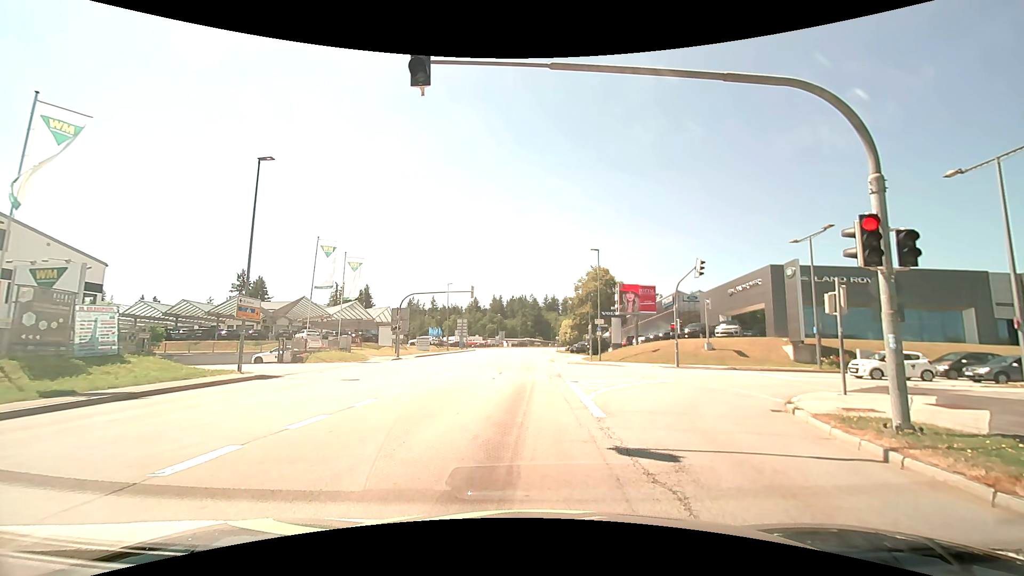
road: tertiary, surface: asphalt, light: Day
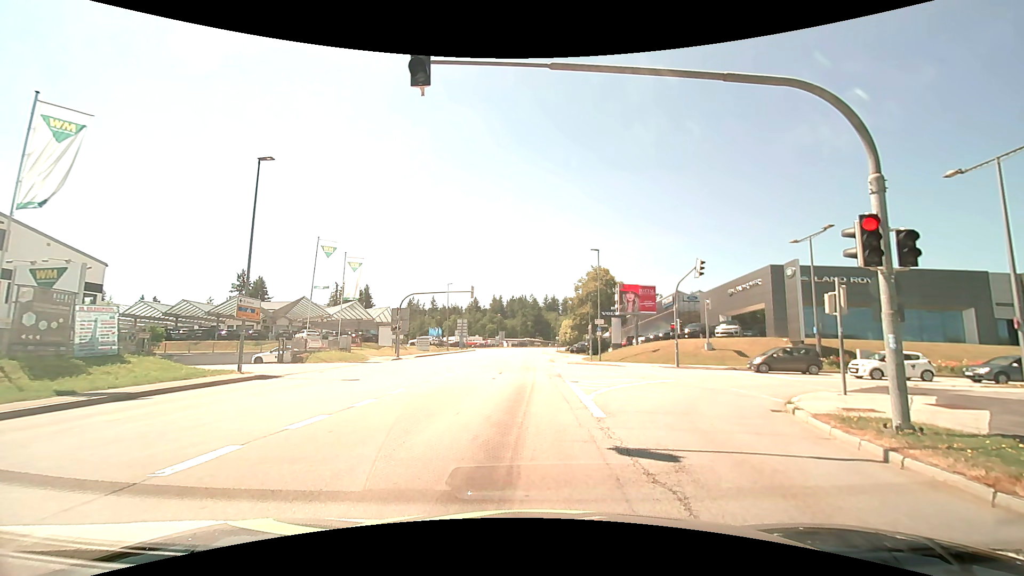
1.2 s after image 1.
(0.0, 0.0) m; 0°
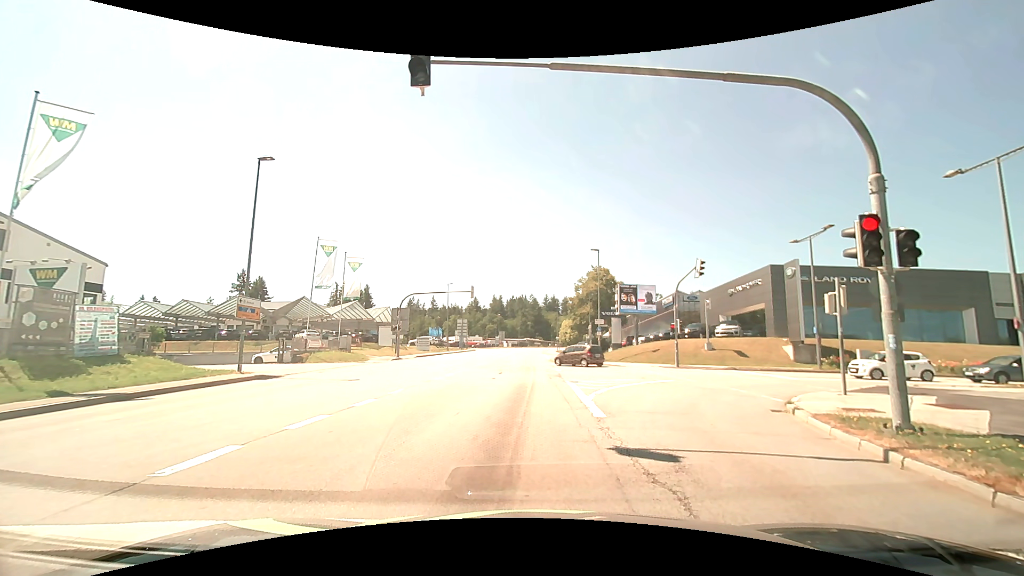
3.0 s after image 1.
(0.0, 0.0) m; 0°
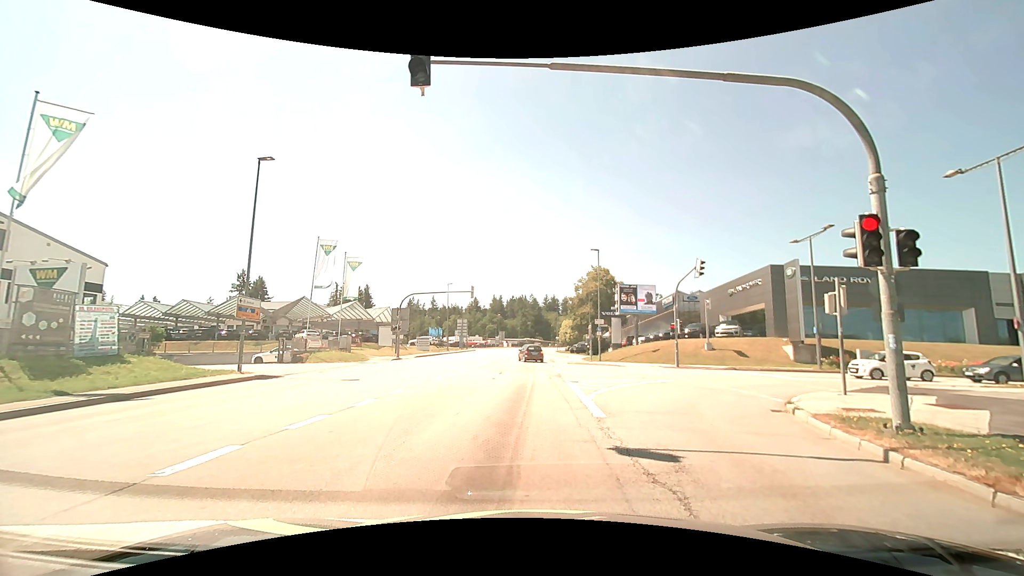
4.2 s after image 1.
(0.0, 0.0) m; 0°
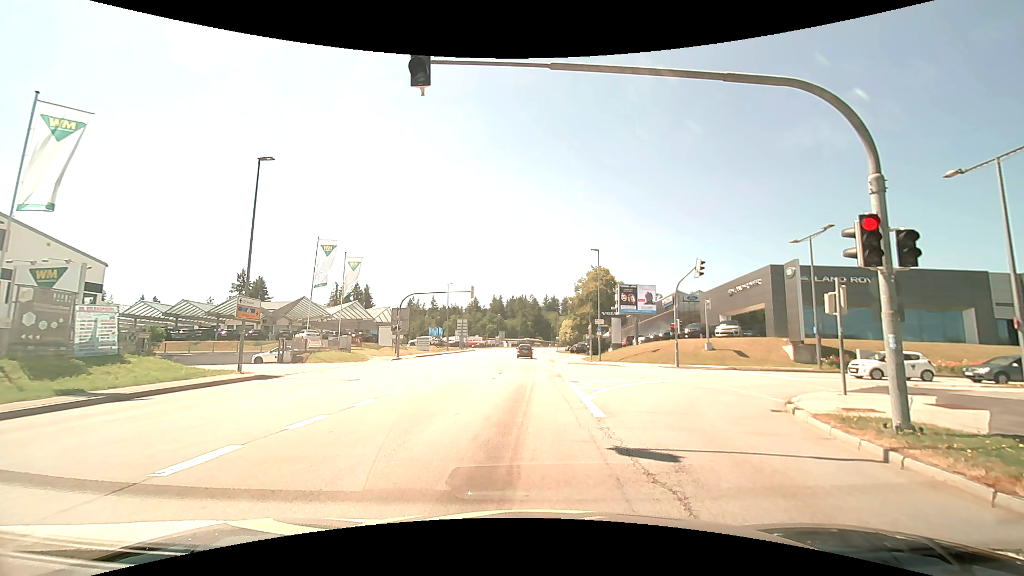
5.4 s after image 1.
(0.0, 0.0) m; 0°
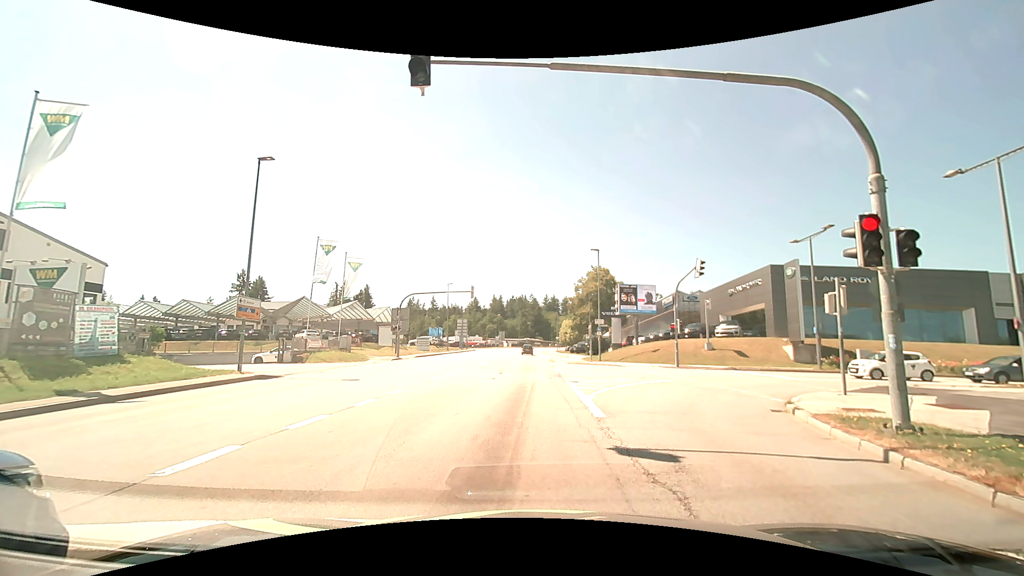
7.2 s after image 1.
(0.0, 0.0) m; 0°
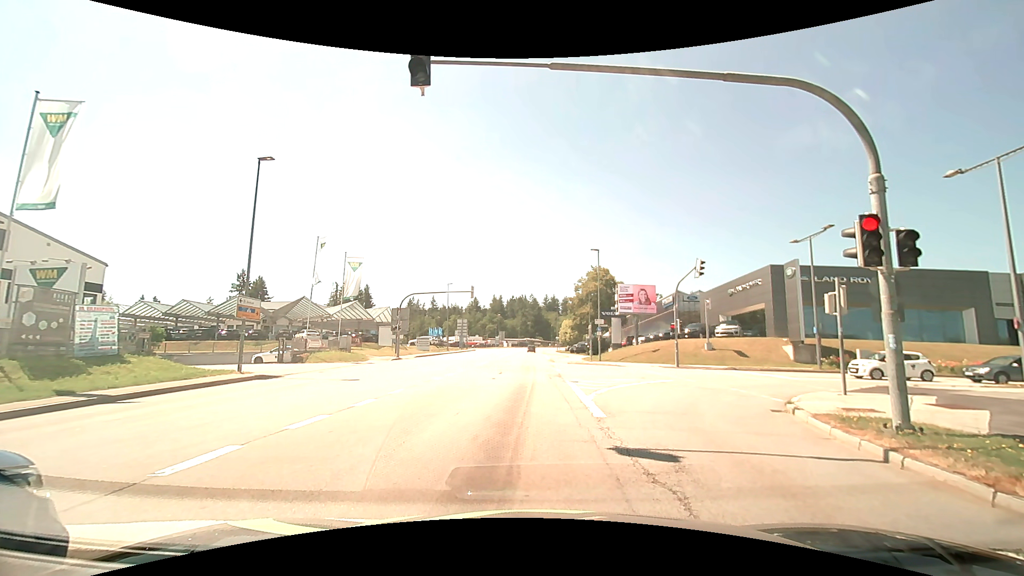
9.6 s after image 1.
(0.0, 0.0) m; 0°
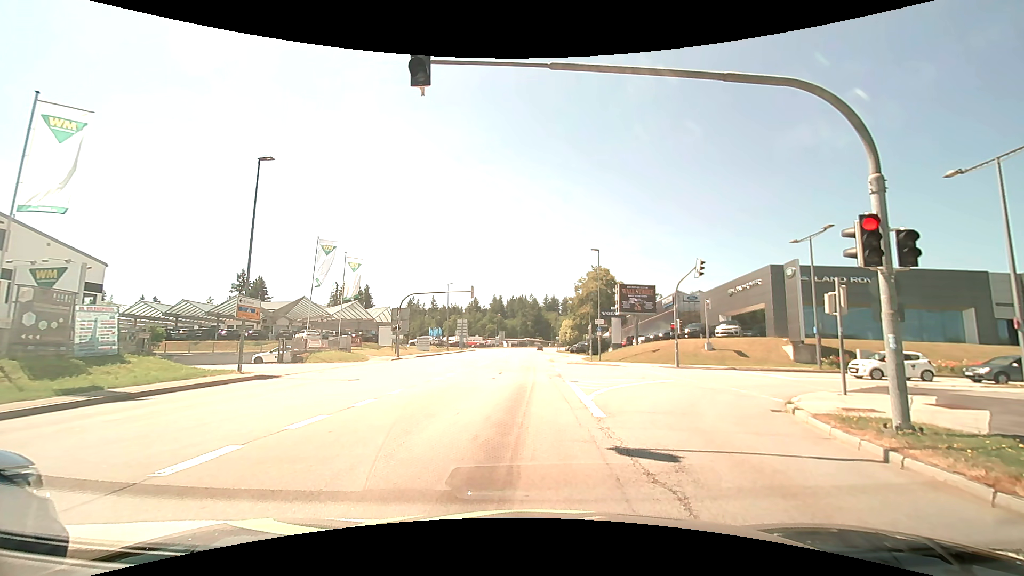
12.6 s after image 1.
(0.0, 0.0) m; 0°
